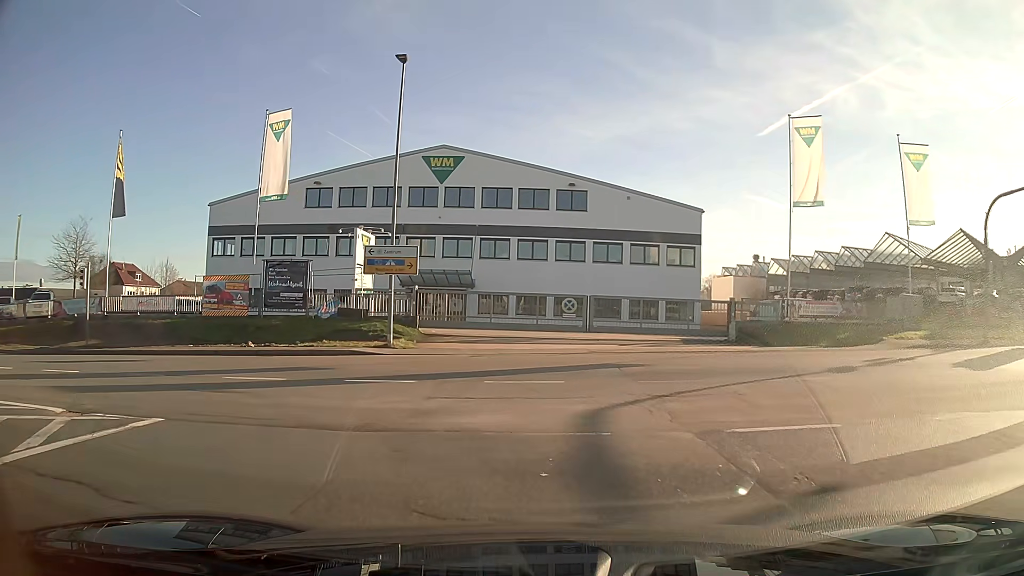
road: secondary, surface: asphalt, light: Day
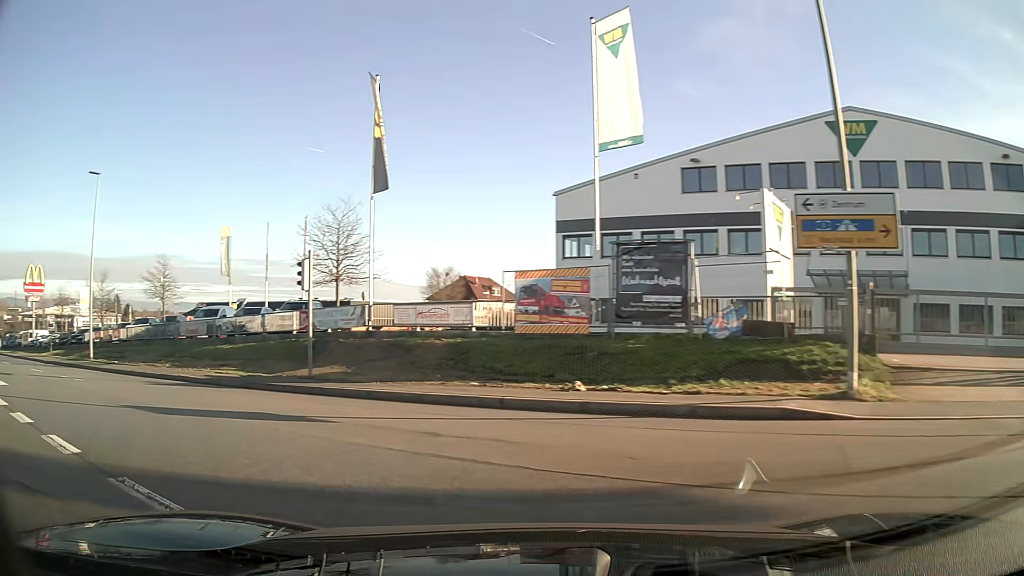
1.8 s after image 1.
(-3.5, +11.4) m; -37°
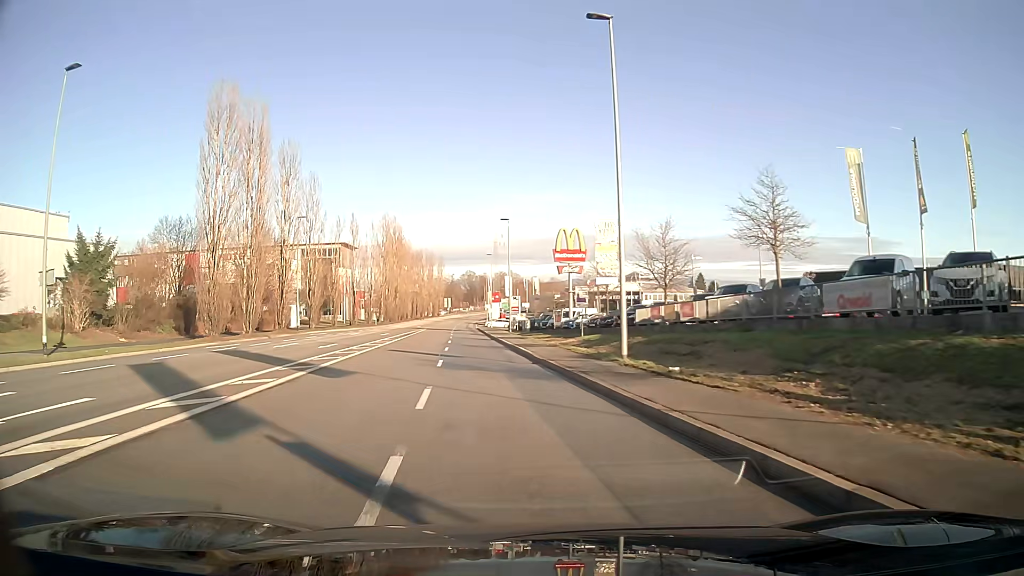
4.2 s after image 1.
(-8.9, +17.0) m; -45°
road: tertiary
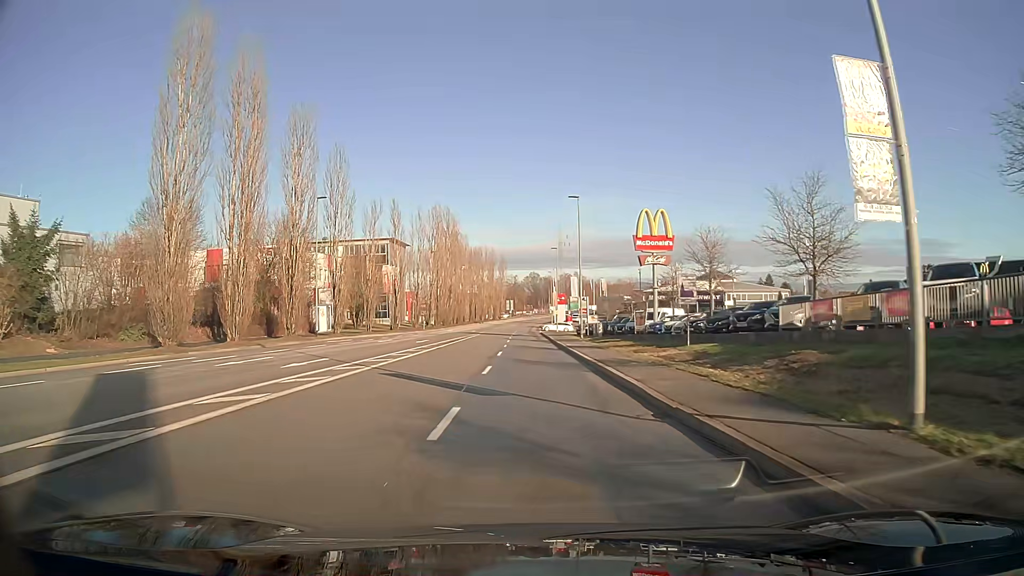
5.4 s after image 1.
(-0.5, +12.3) m; -4°
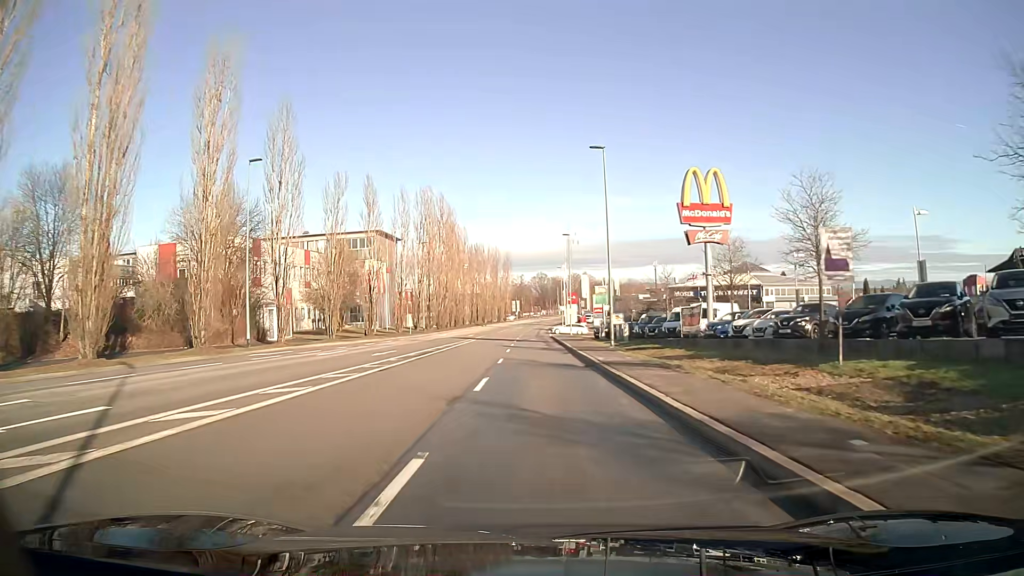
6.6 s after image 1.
(-0.1, +14.2) m; -1°
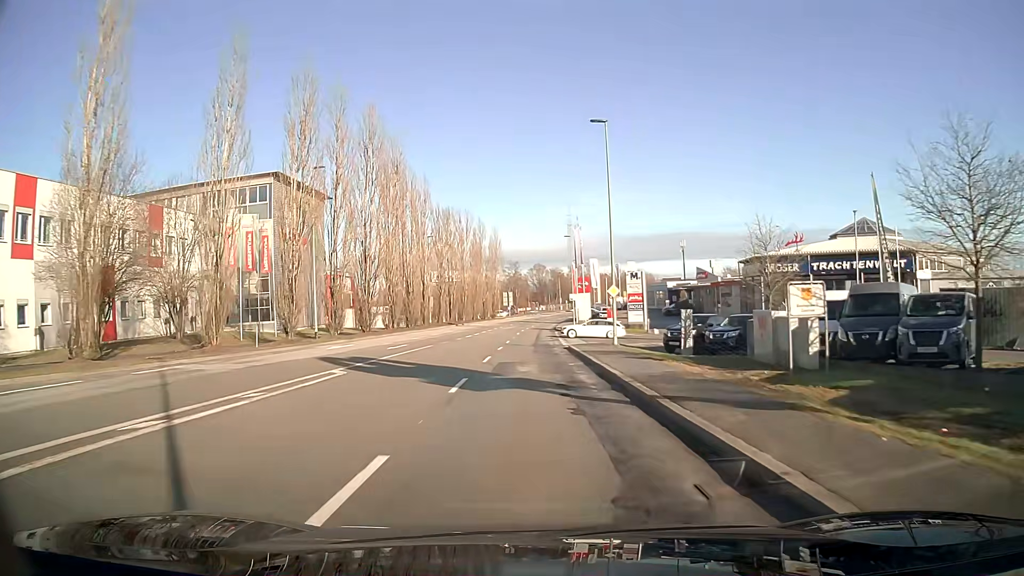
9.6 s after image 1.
(+0.1, +38.7) m; 0°
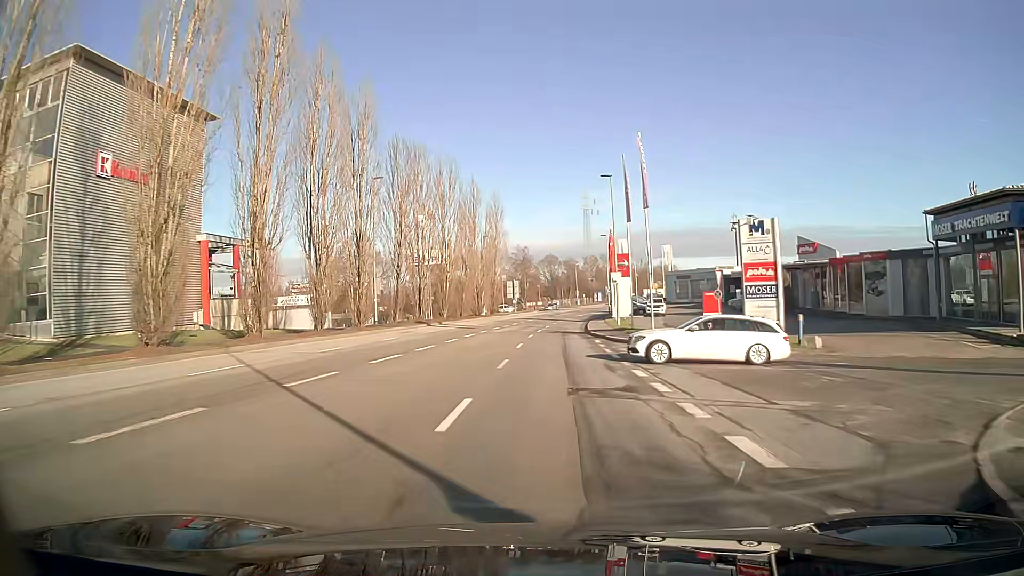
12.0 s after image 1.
(-0.3, +31.9) m; 0°
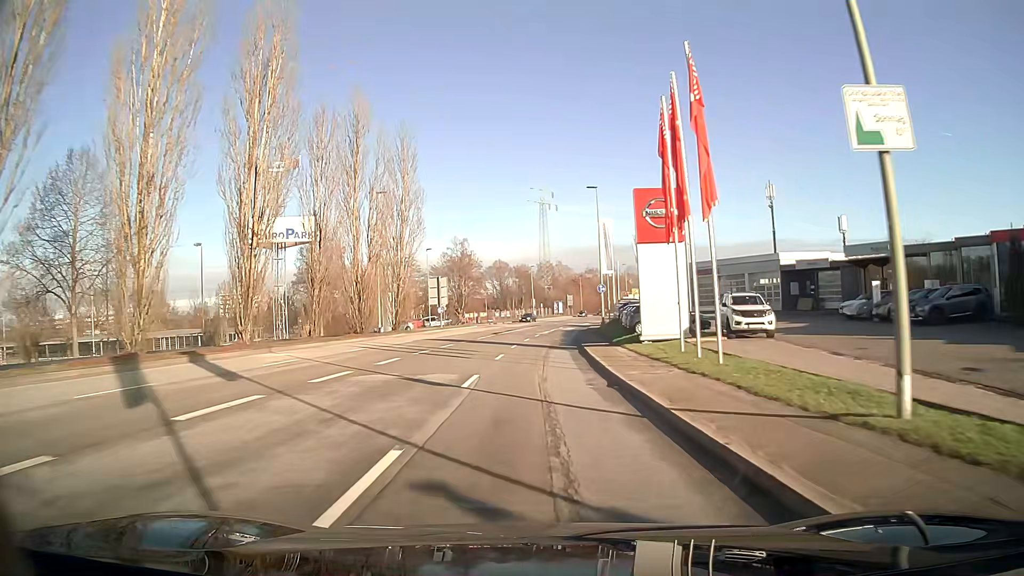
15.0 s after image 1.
(+1.2, +39.2) m; +4°
(0, +10) (0, +20) (+1, +30) (+1, +40) (+2, +50) (+3, +60) (+4, +70) (+5, +80) (+7, +90) (+9, +99) m
